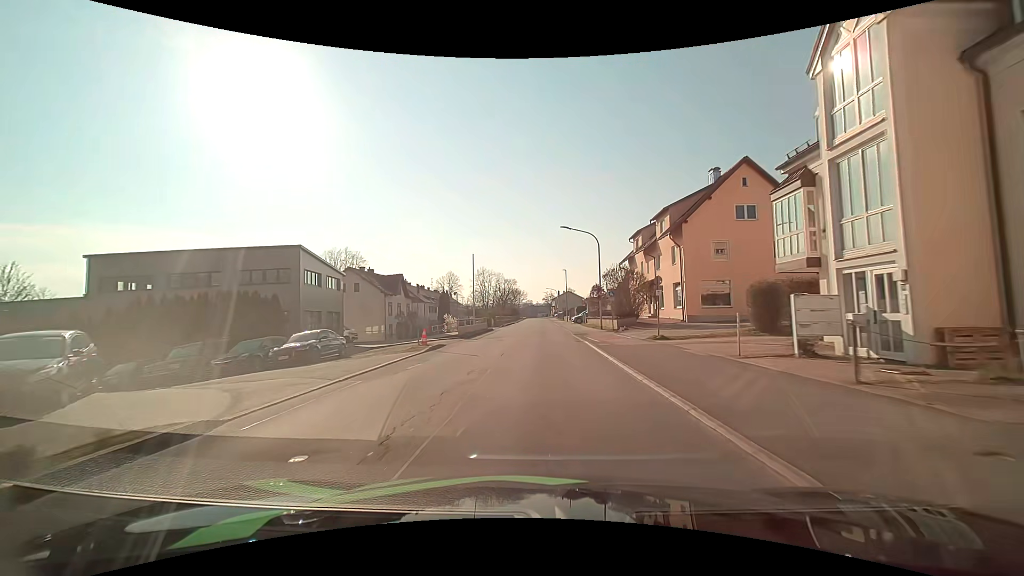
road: unclassified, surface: asphalt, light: Day
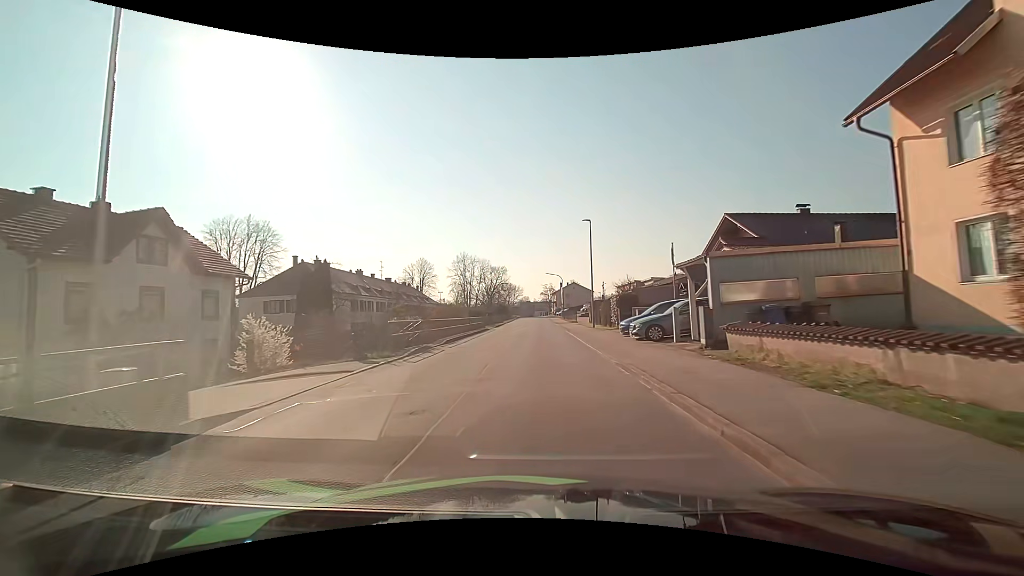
(+0.1, +40.8) m; 0°
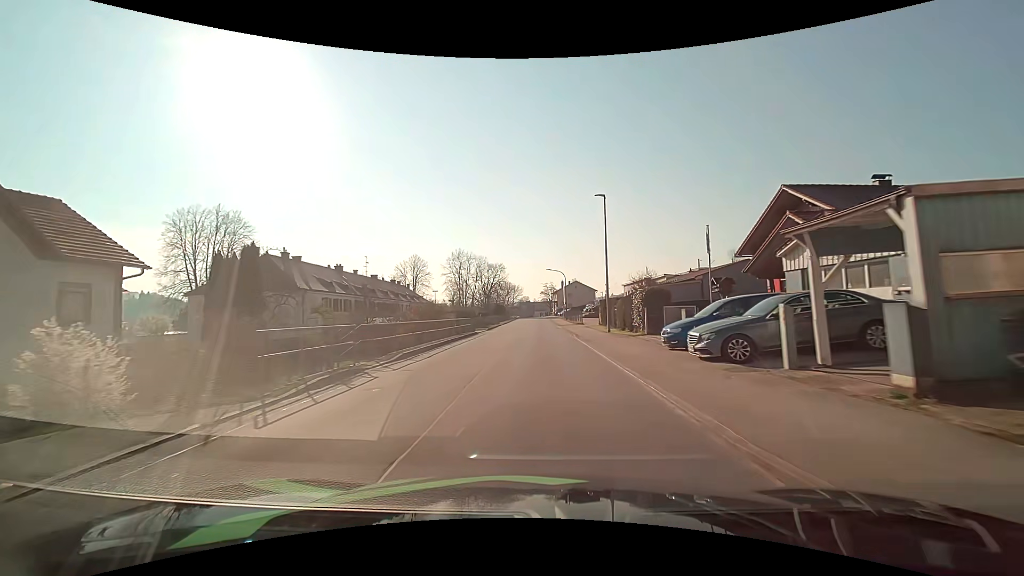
(0.0, +8.2) m; 0°
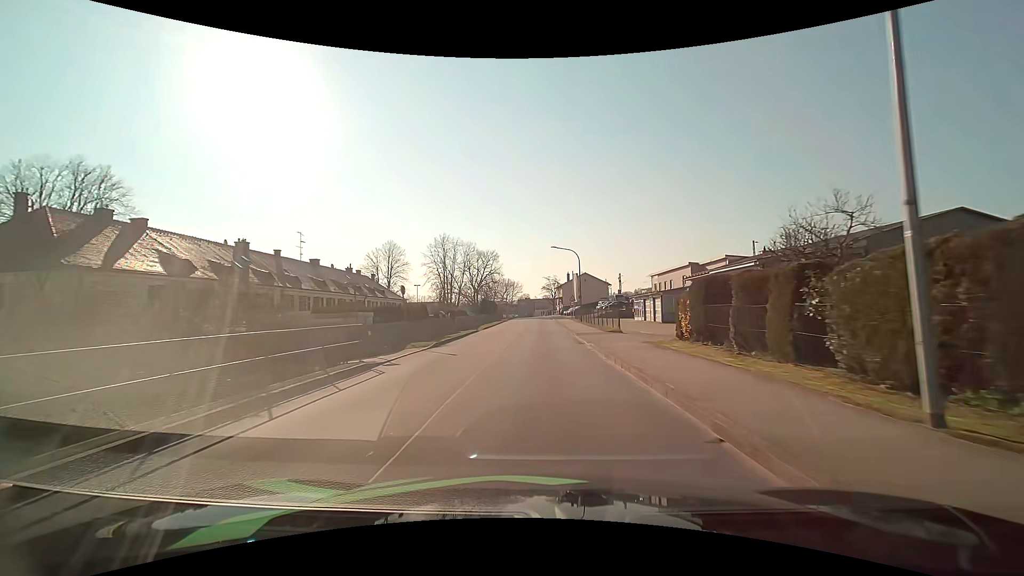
(-0.1, +23.5) m; 0°
(0, +10) (0, +20) (0, +30) (0, +40) (0, +50) (0, +60) (0, +70) (0, +80) (0, +90) (-1, +100) m
